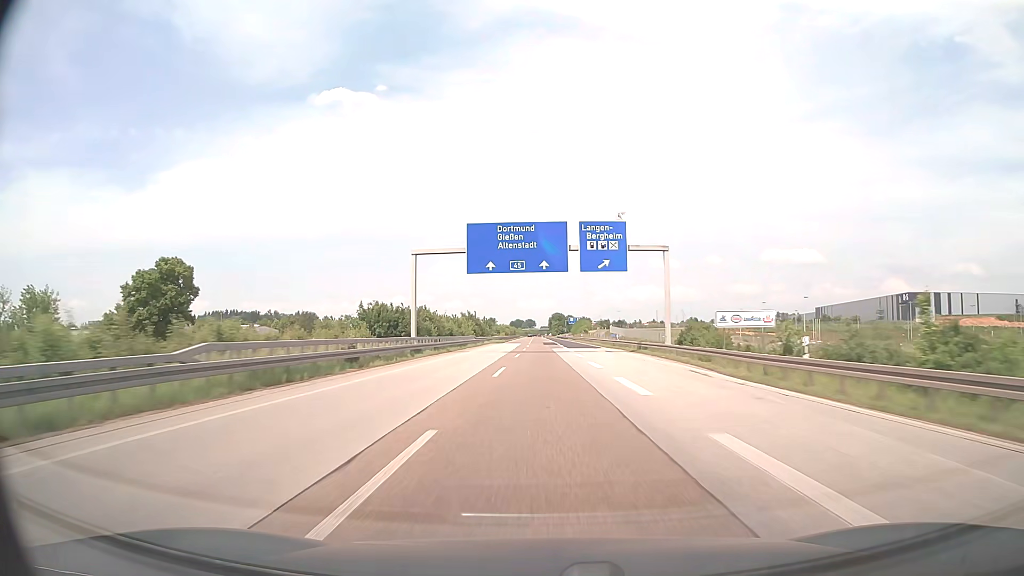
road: motorway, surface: asphalt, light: Day
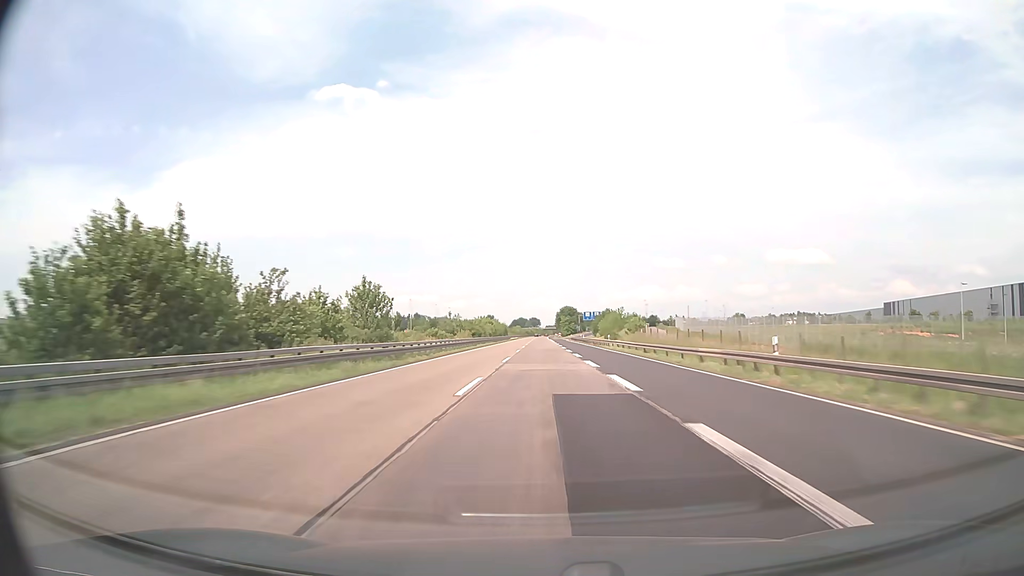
(-0.2, +95.1) m; 0°
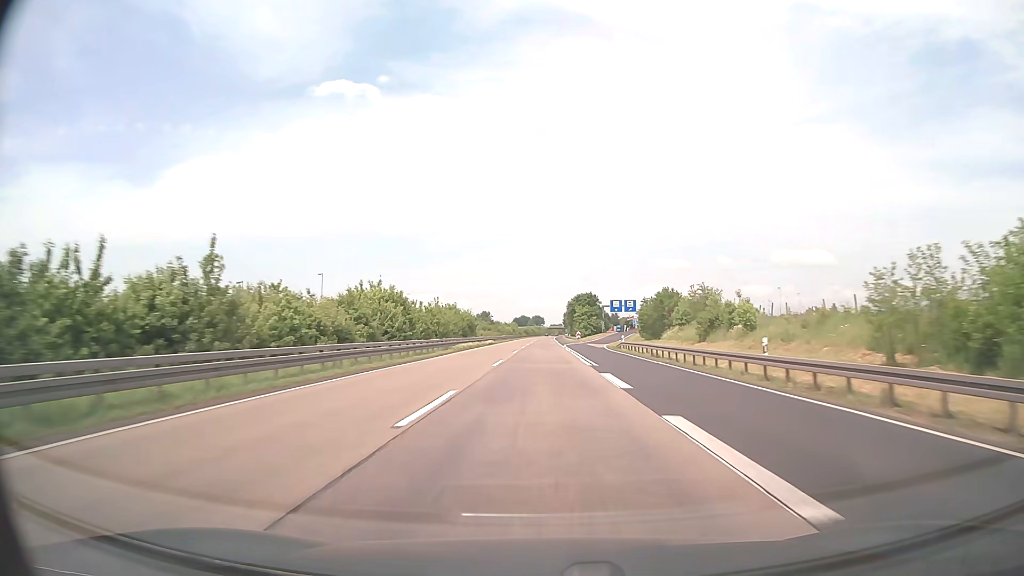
(-0.2, +95.1) m; 0°
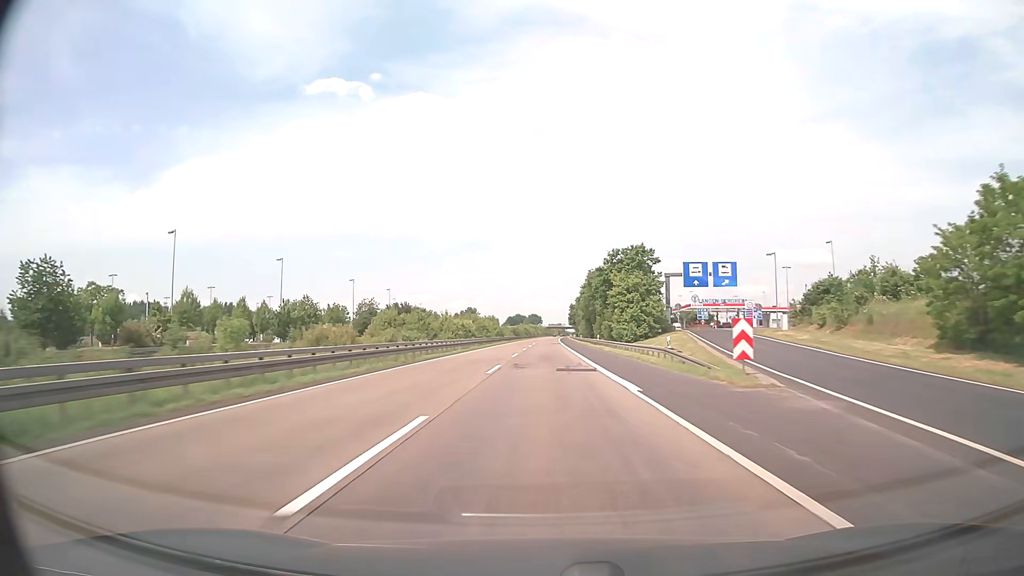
(0.0, +95.1) m; 0°
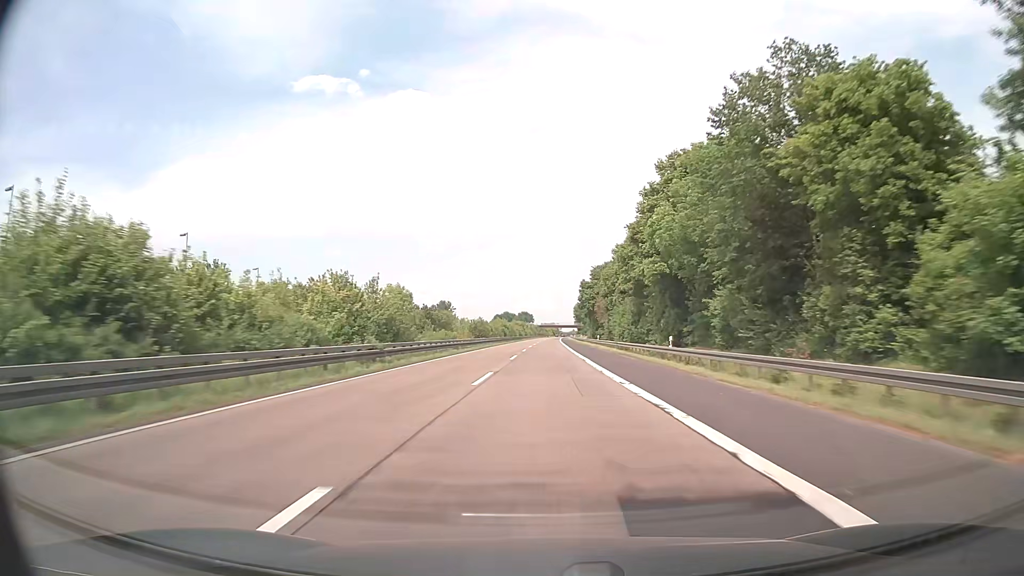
(+0.4, +95.1) m; +1°
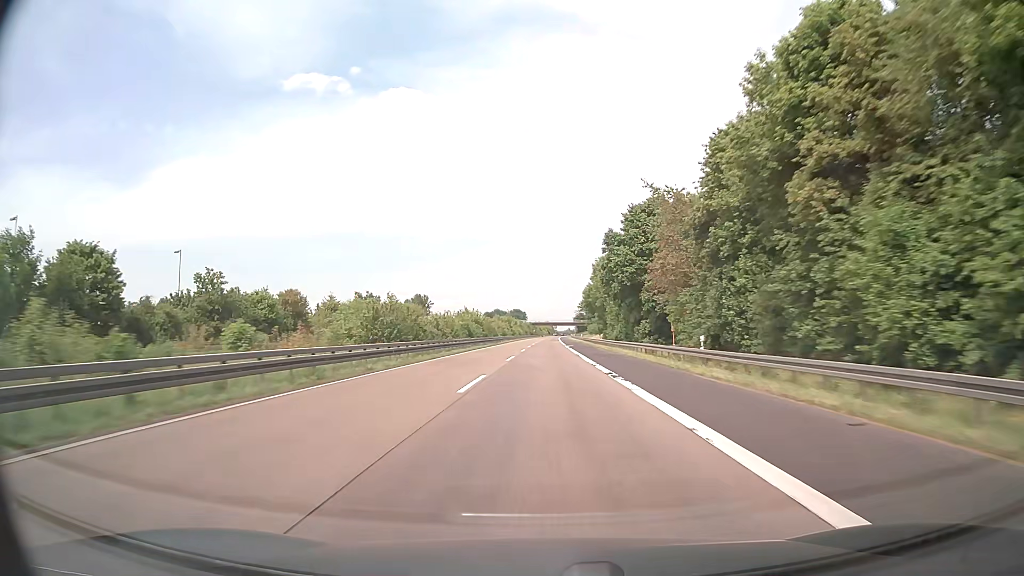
(+0.3, +57.0) m; +1°
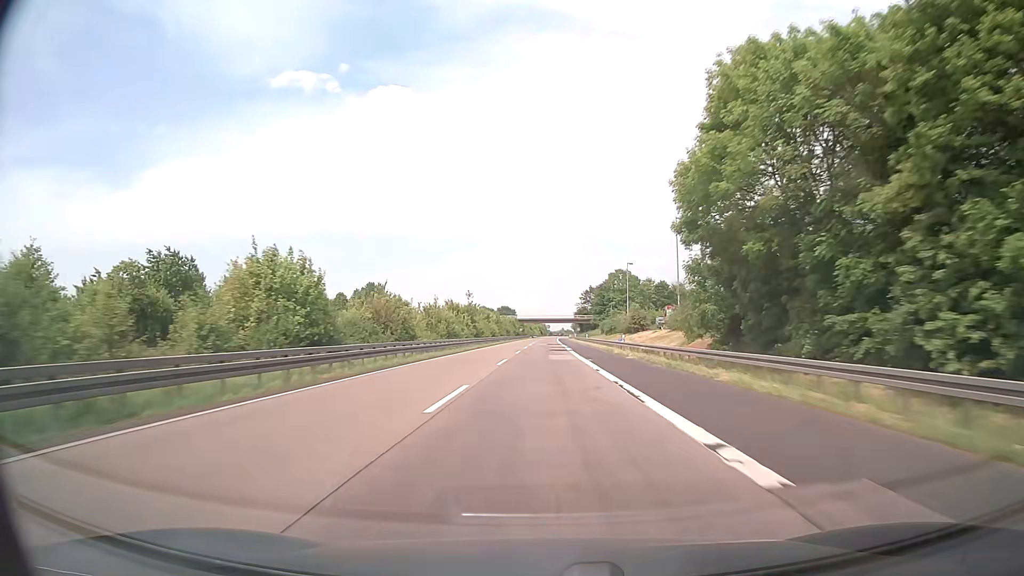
(+0.4, +76.0) m; +1°
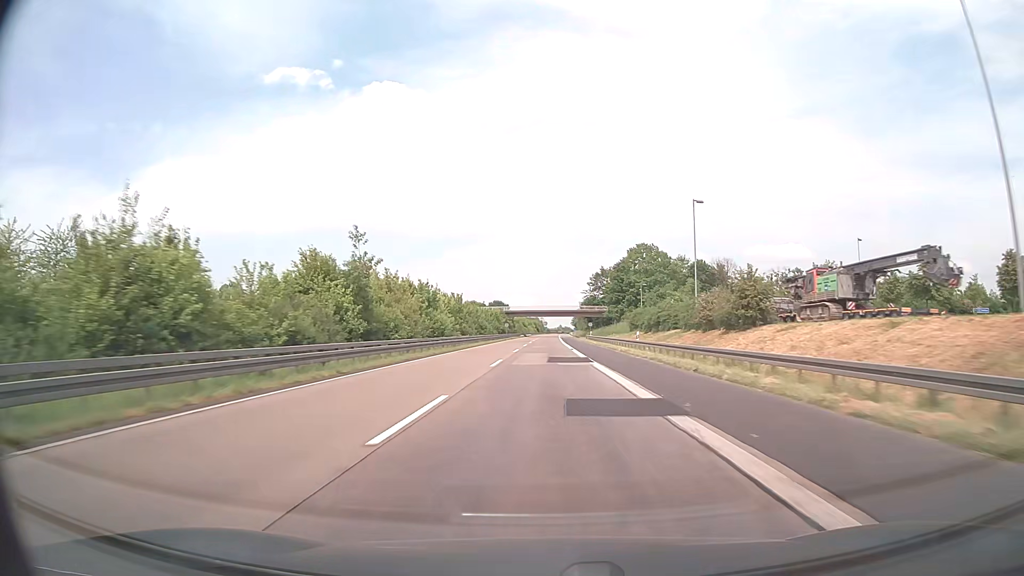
(+0.2, +57.0) m; 0°
(0, +10) (0, +20) (0, +30) (0, +40) (0, +50) (0, +60) (0, +70) (0, +80) (0, +90) (+1, +100) m
